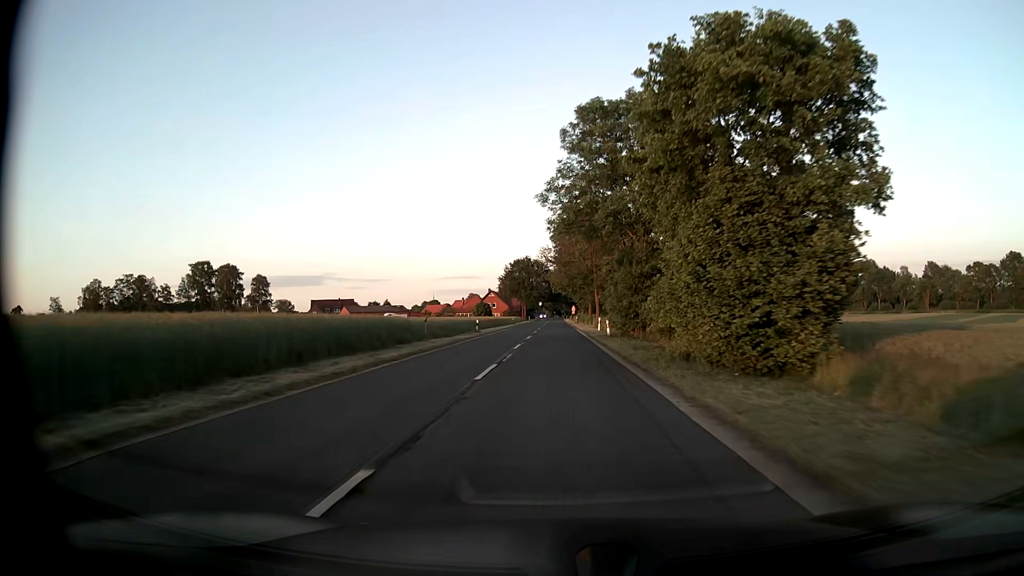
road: secondary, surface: asphalt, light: Day
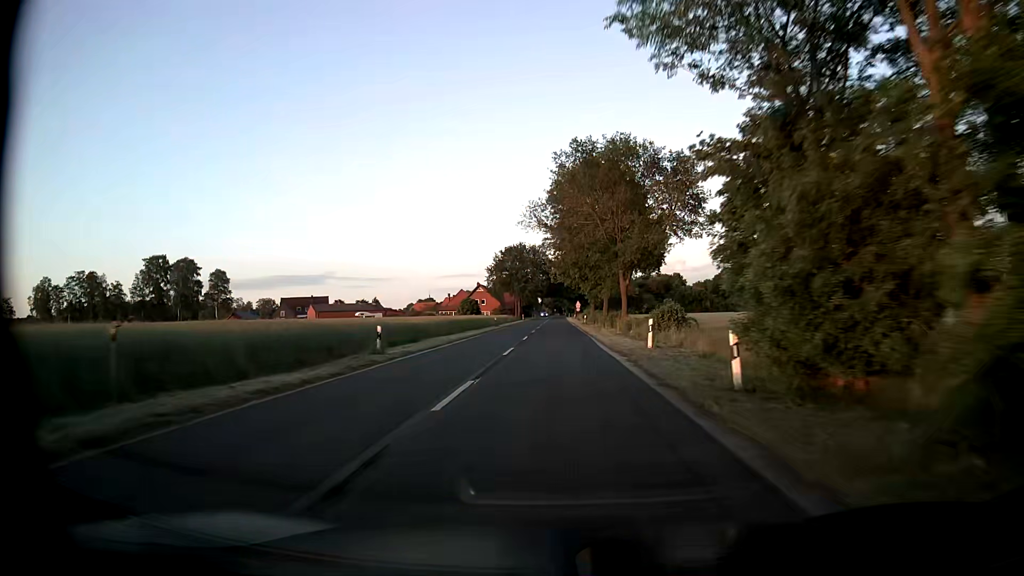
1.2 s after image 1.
(0.0, +28.3) m; 0°
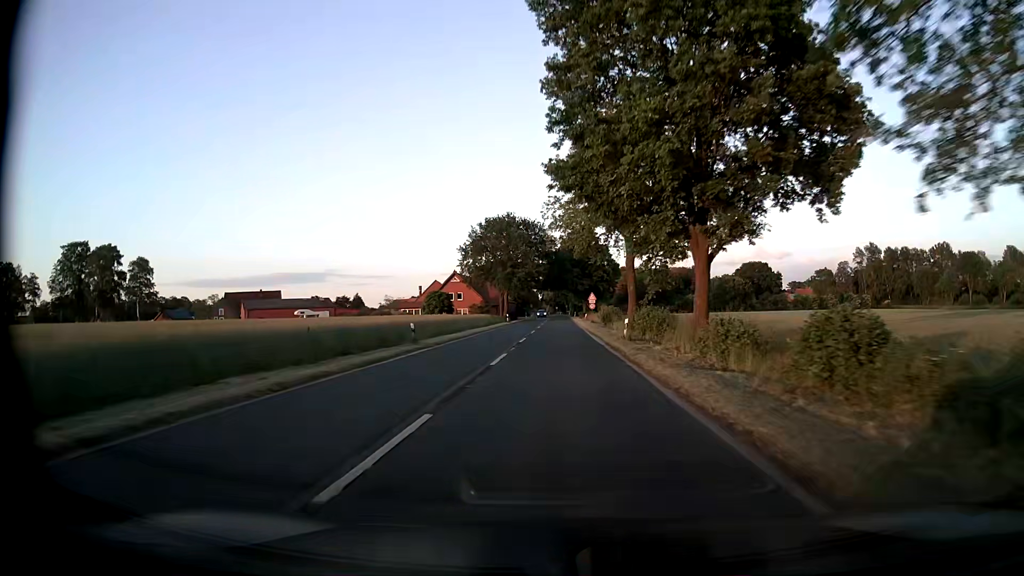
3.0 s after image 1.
(-0.1, +40.3) m; 0°
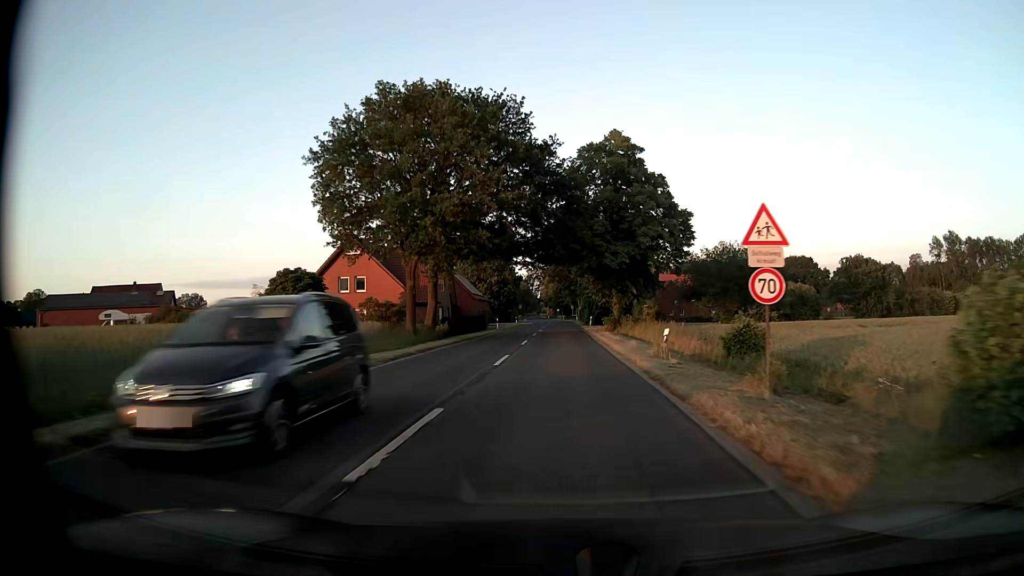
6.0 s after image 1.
(+0.2, +59.1) m; 0°
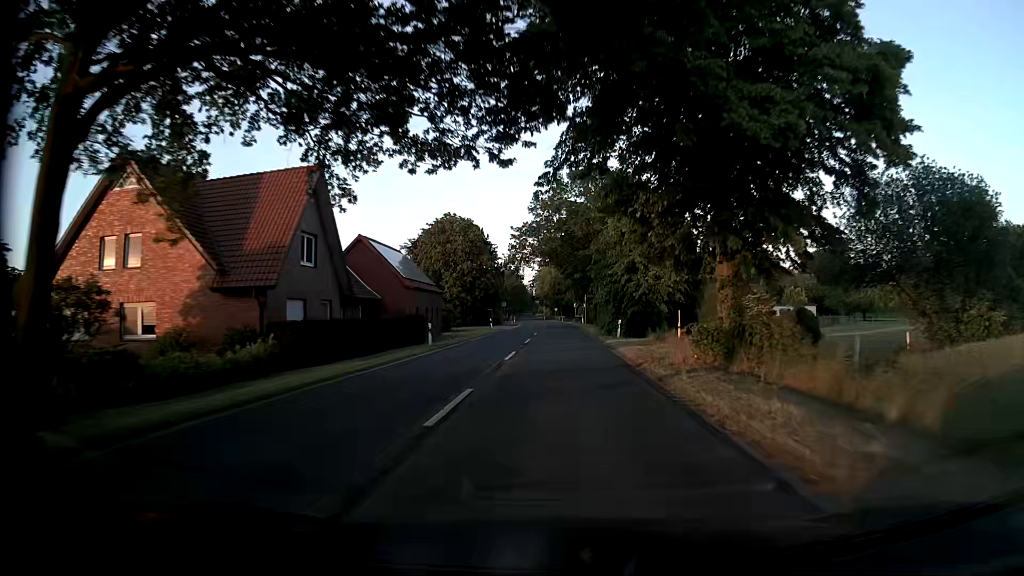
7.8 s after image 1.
(+0.1, +33.3) m; 0°
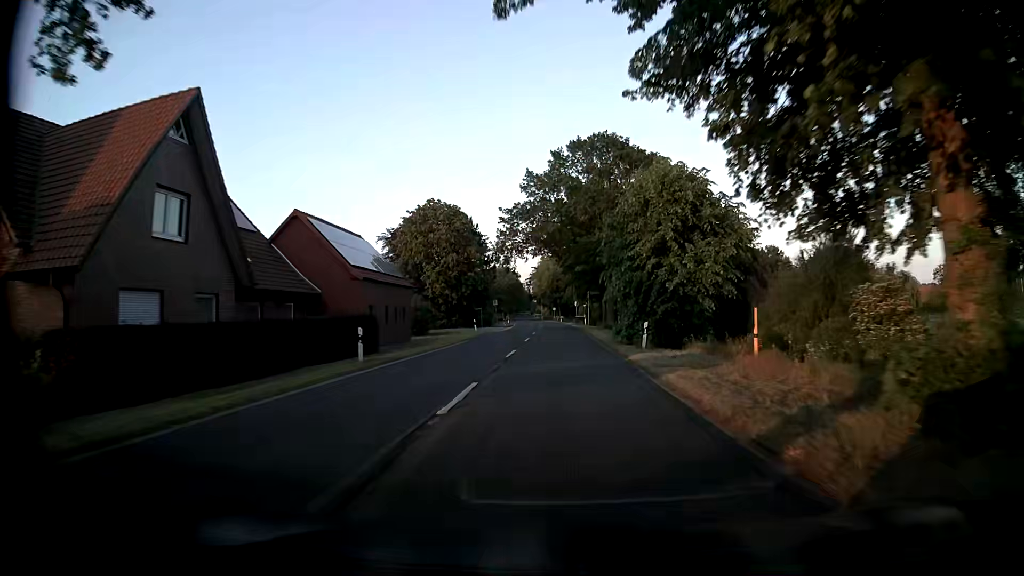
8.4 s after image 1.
(0.0, +11.0) m; 0°
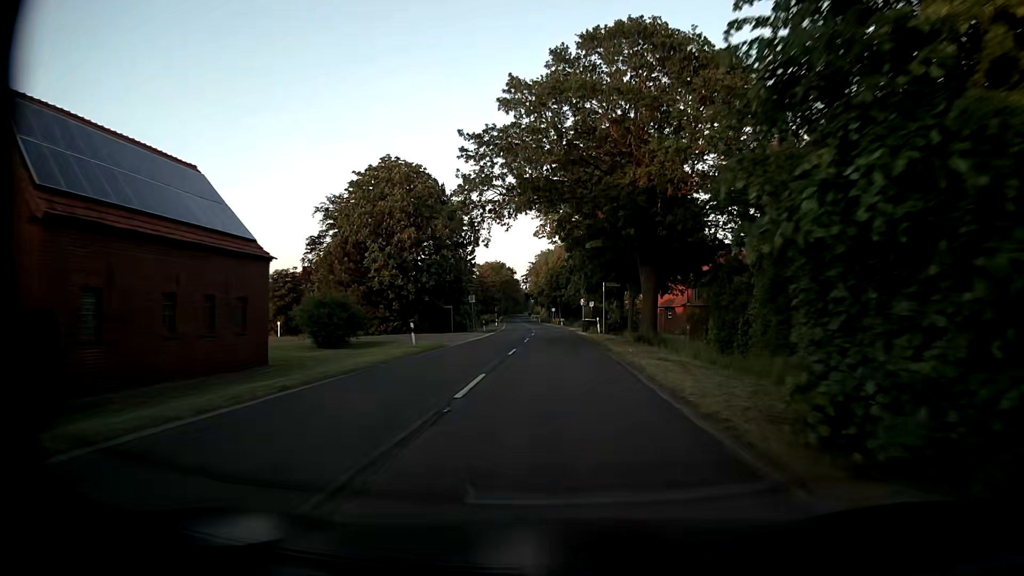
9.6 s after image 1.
(0.0, +22.0) m; 0°
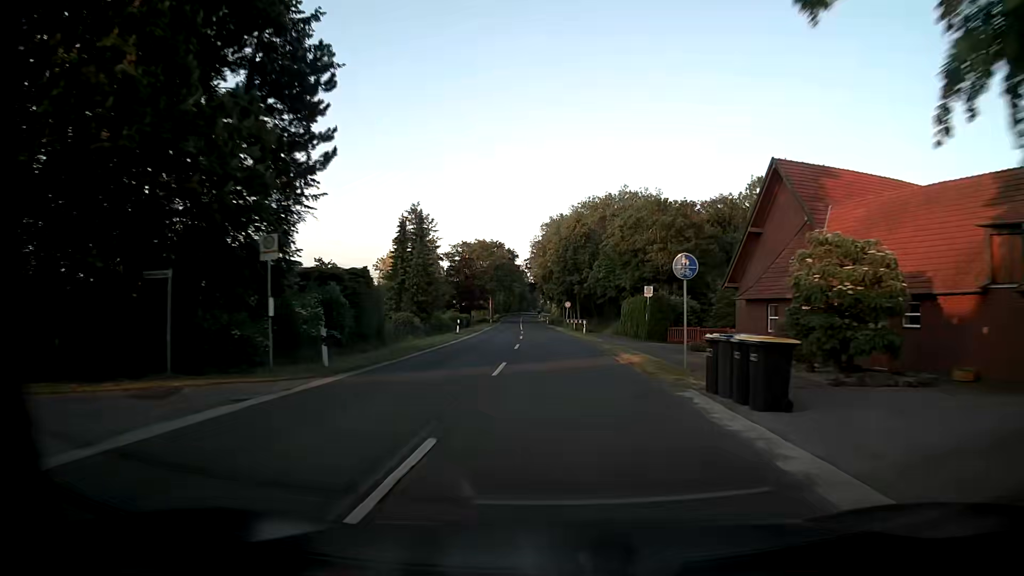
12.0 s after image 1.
(-0.3, +44.1) m; -2°
(0, +10) (0, +20) (0, +30) (0, +40) (-1, +50) (-1, +60) (-2, +70) (-2, +80) (-3, +90) (-3, +100) m
